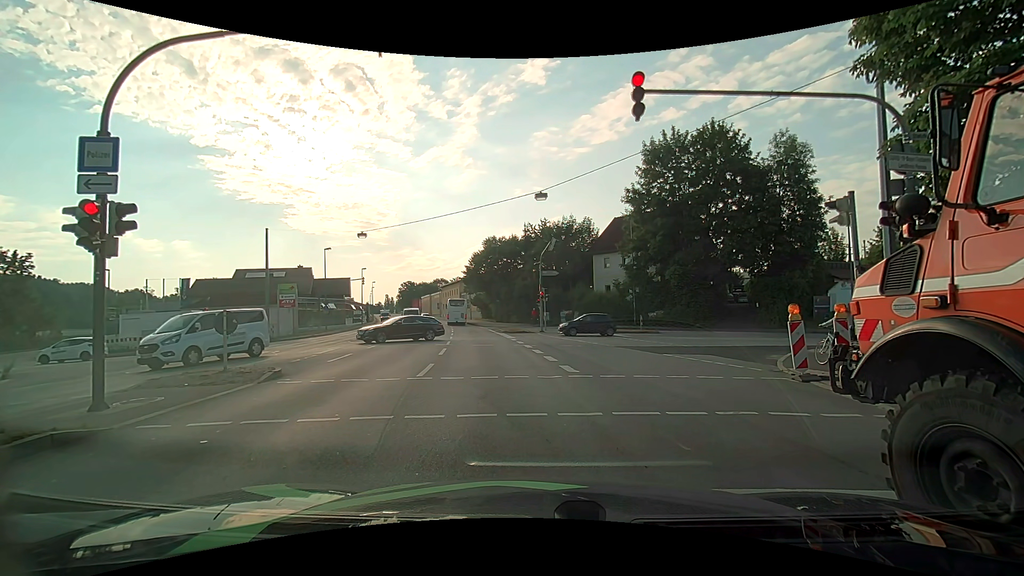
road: primary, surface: asphalt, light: Day
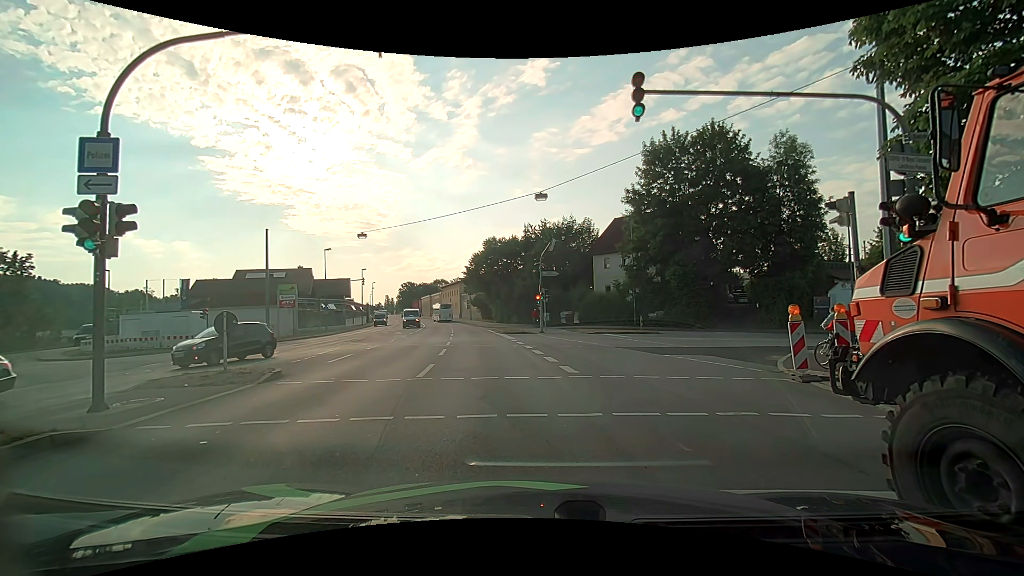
(0.0, 0.0) m; 0°
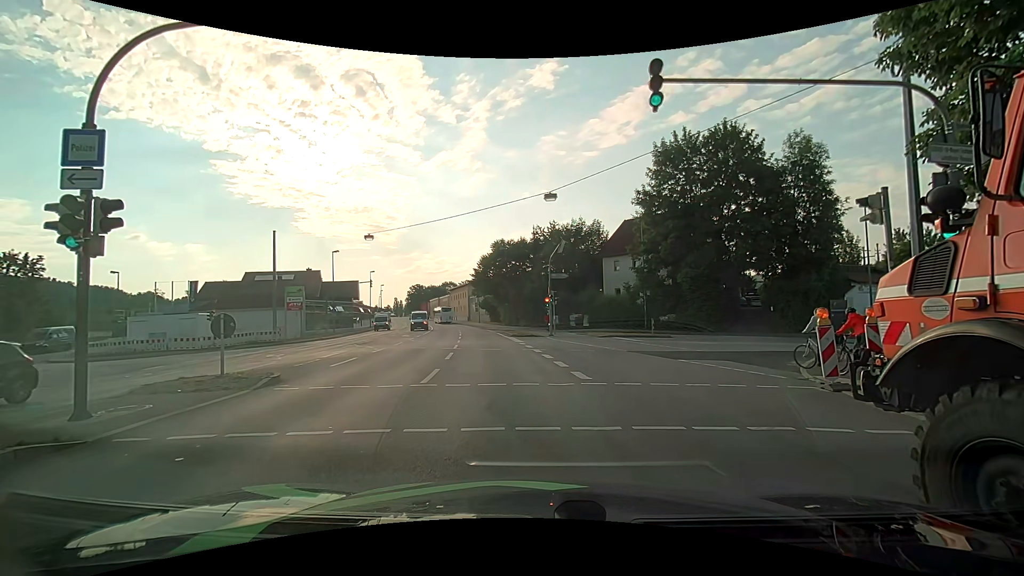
(0.0, +0.6) m; 0°
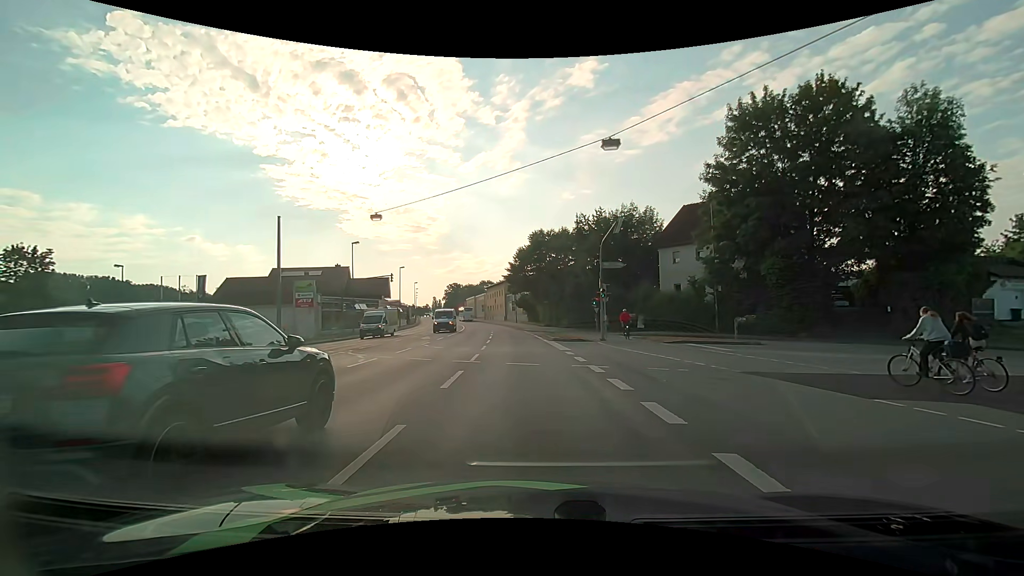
(-0.5, +7.8) m; -5°
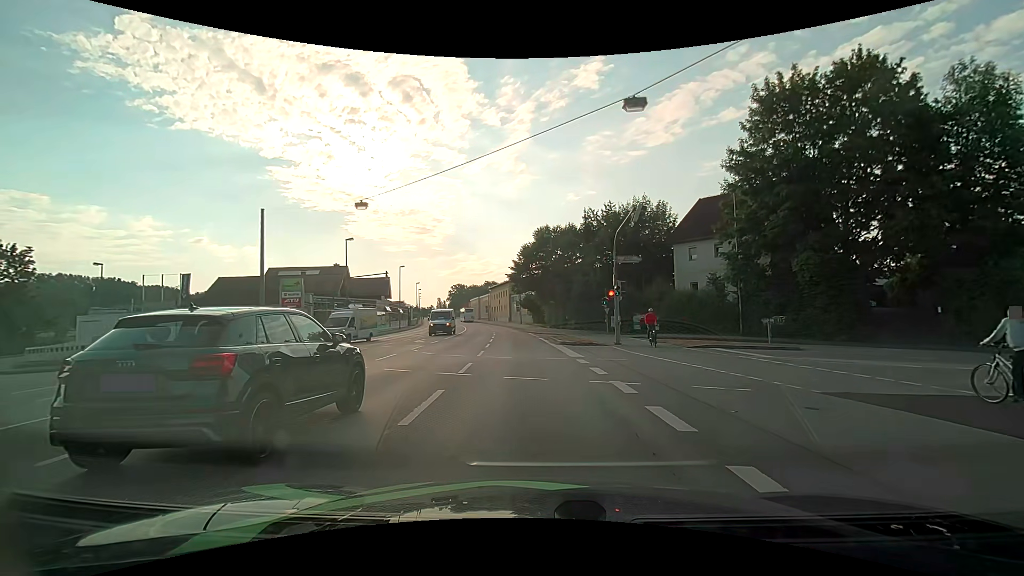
(0.0, +3.5) m; 0°
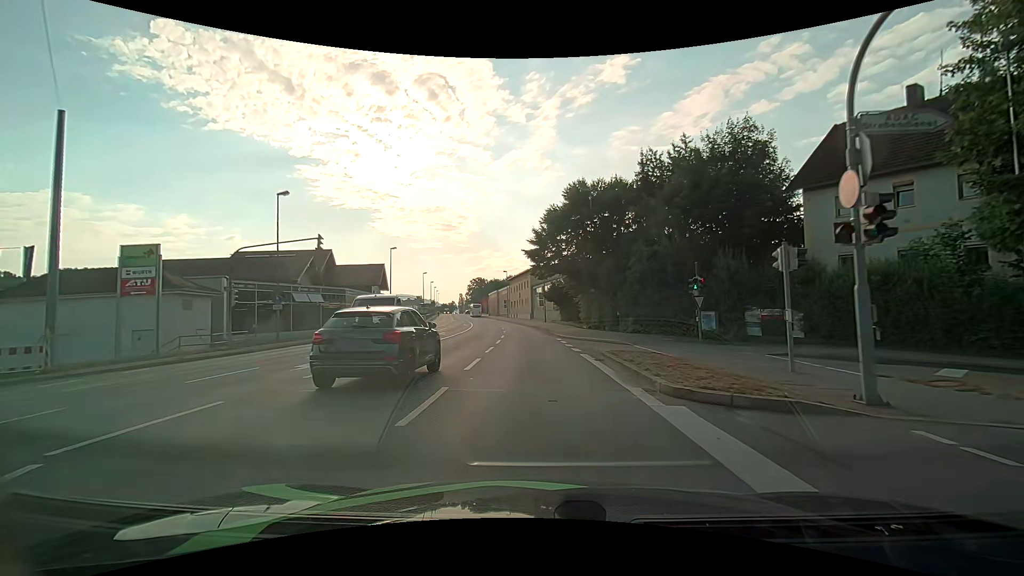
(-0.5, +18.7) m; -3°
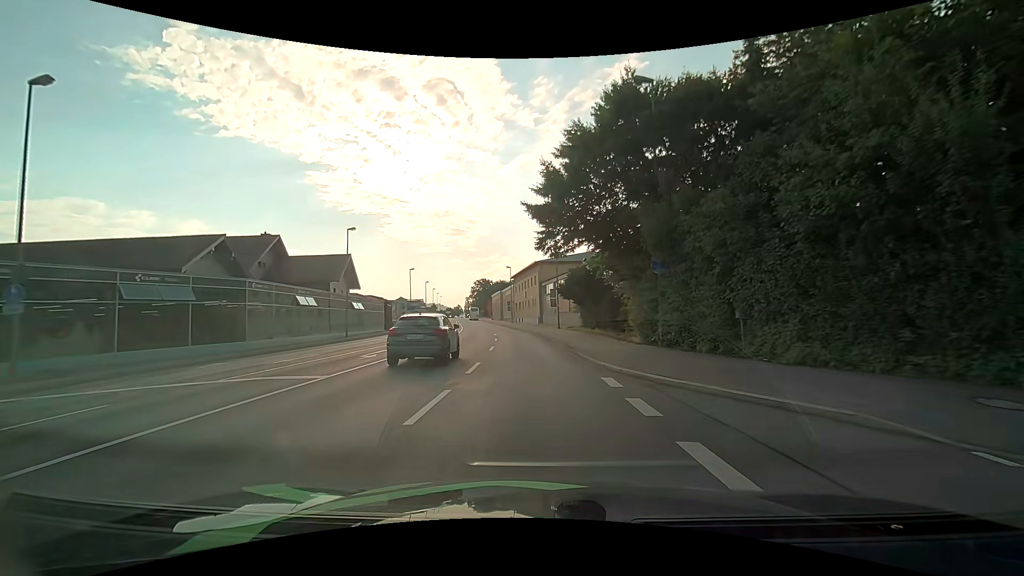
(-0.3, +17.7) m; -1°
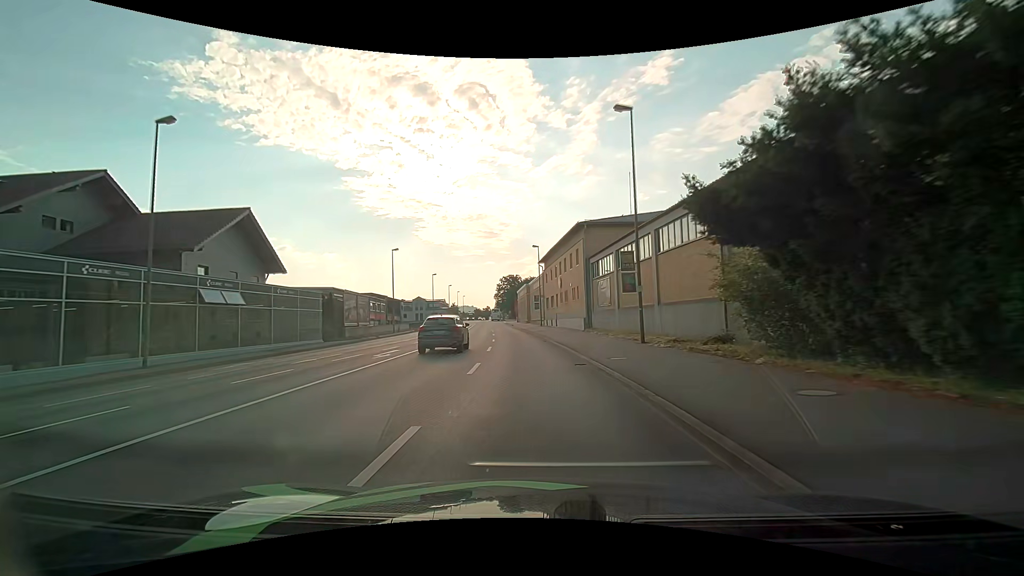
(-0.8, +28.0) m; -4°
(0, +10) (-1, +20) (-1, +30) (-2, +40) (-3, +50) (-4, +60) (-5, +70) (-6, +80) (-7, +90) (-8, +100) m
